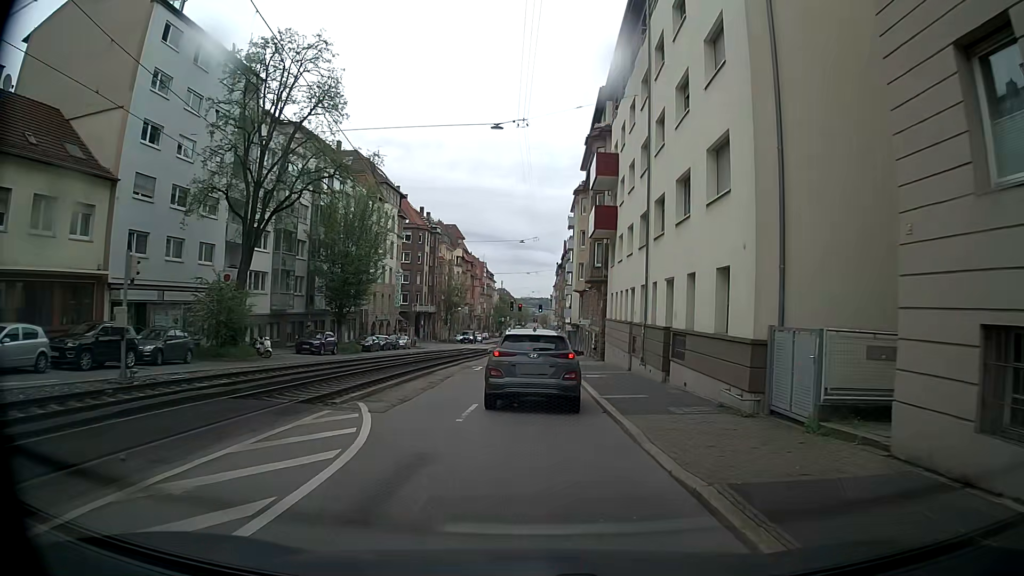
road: tertiary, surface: asphalt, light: Day
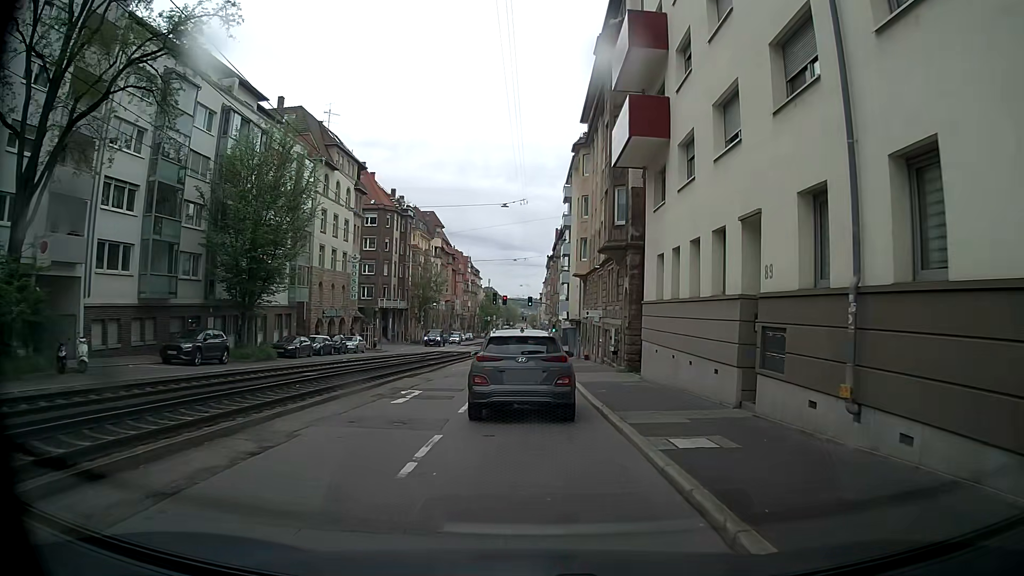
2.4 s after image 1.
(+0.2, +16.5) m; +1°
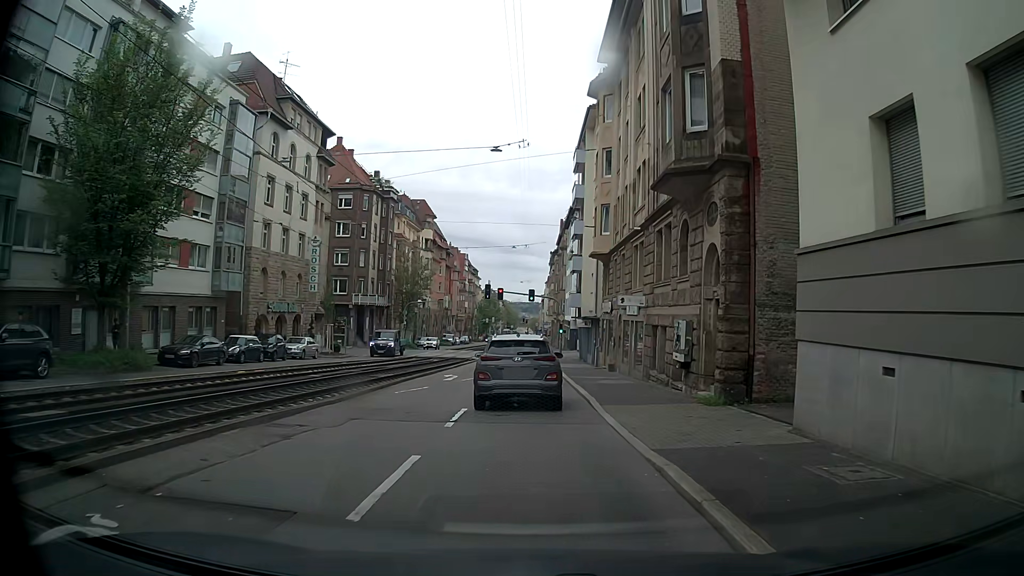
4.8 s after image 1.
(0.0, +14.0) m; +1°
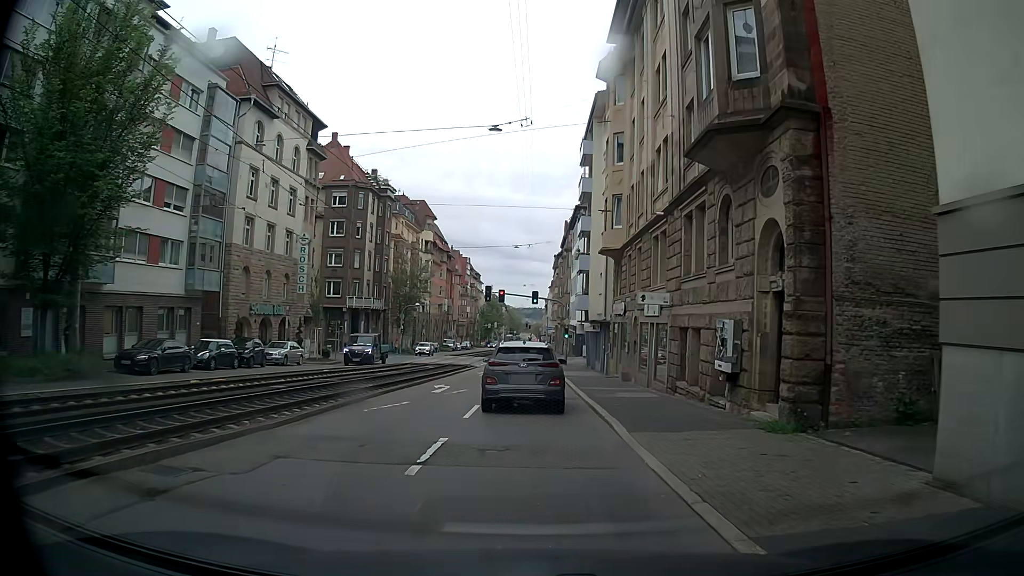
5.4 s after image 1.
(-0.1, +3.9) m; 0°
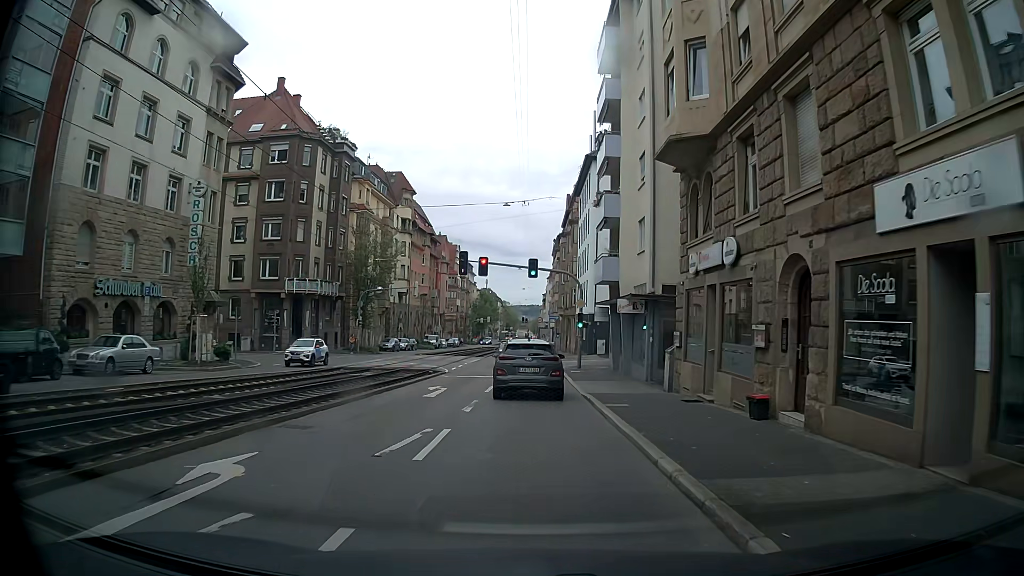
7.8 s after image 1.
(-0.4, +18.1) m; -2°
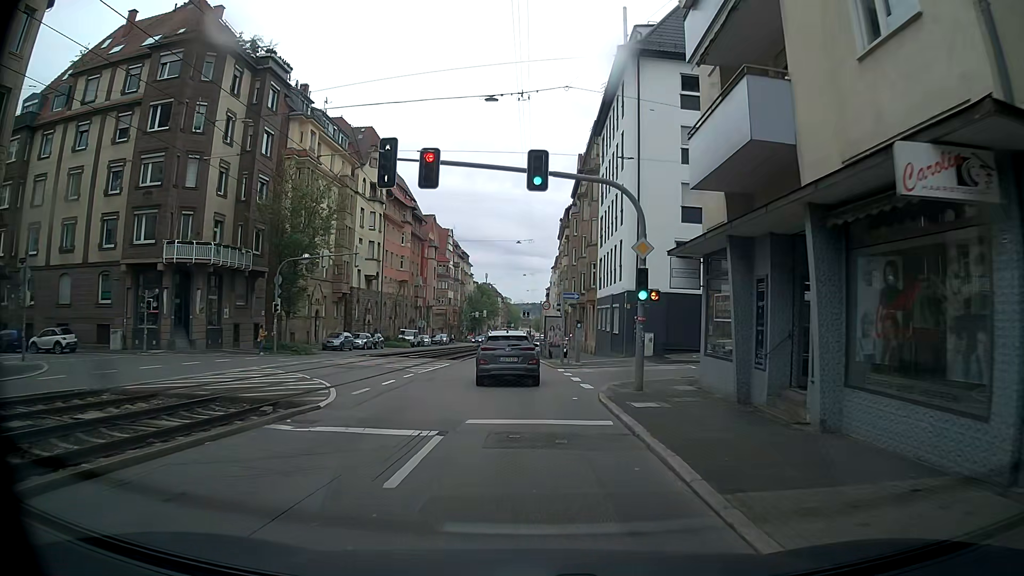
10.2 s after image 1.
(+0.3, +20.3) m; +2°
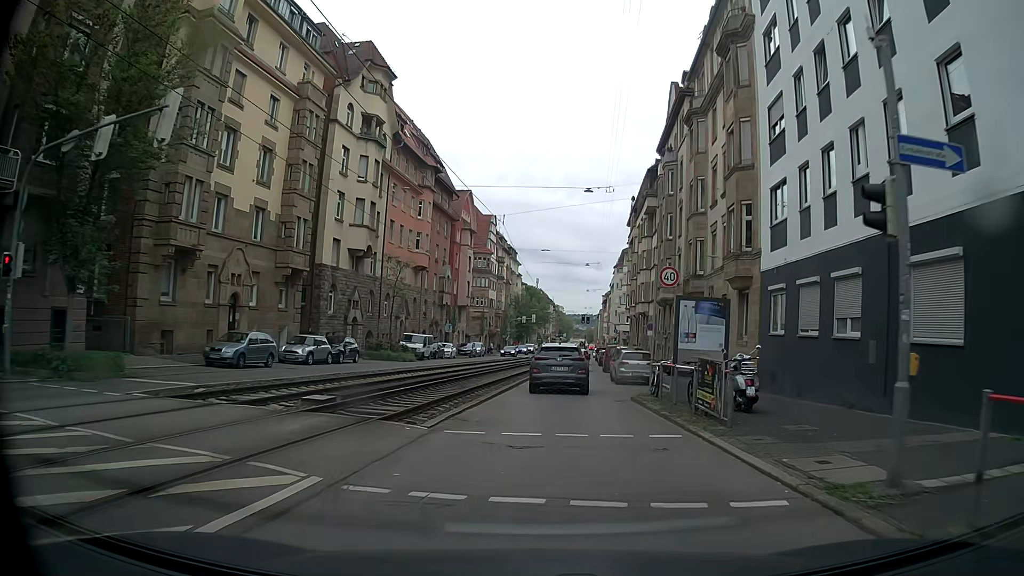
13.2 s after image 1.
(-1.7, +26.2) m; -5°
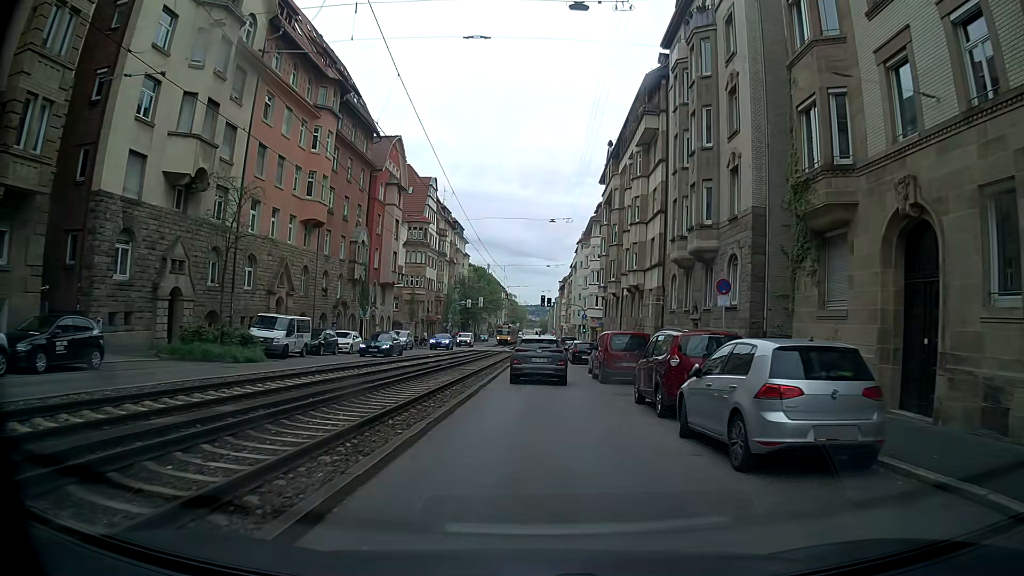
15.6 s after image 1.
(+0.7, +21.3) m; +5°
